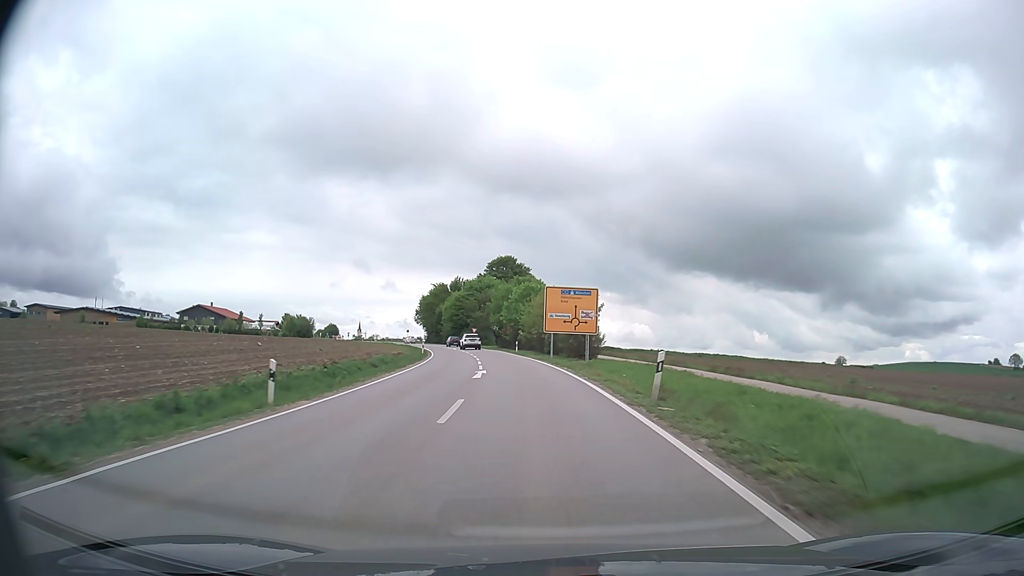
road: secondary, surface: asphalt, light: Day
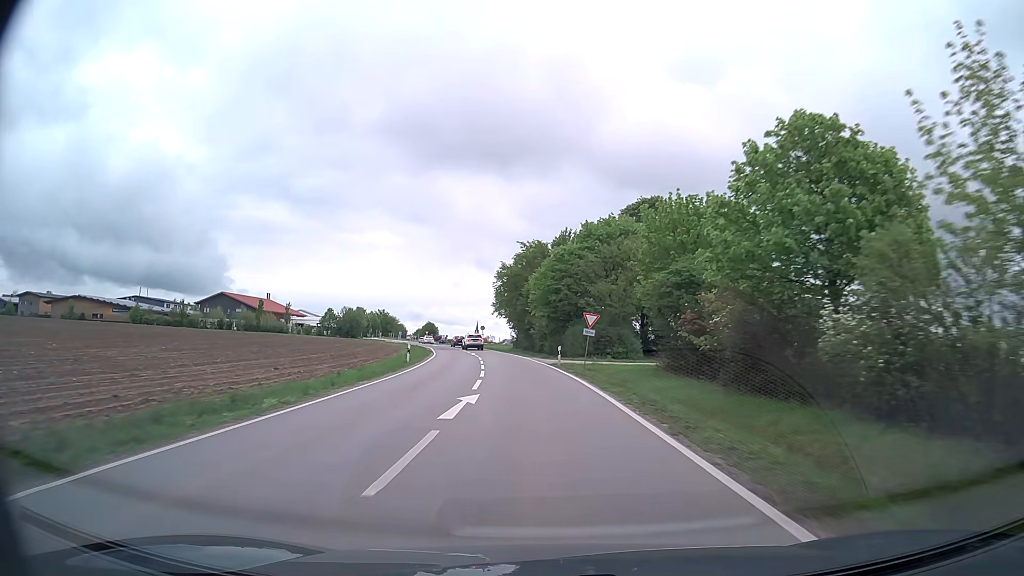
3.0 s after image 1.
(-6.3, +65.1) m; -11°
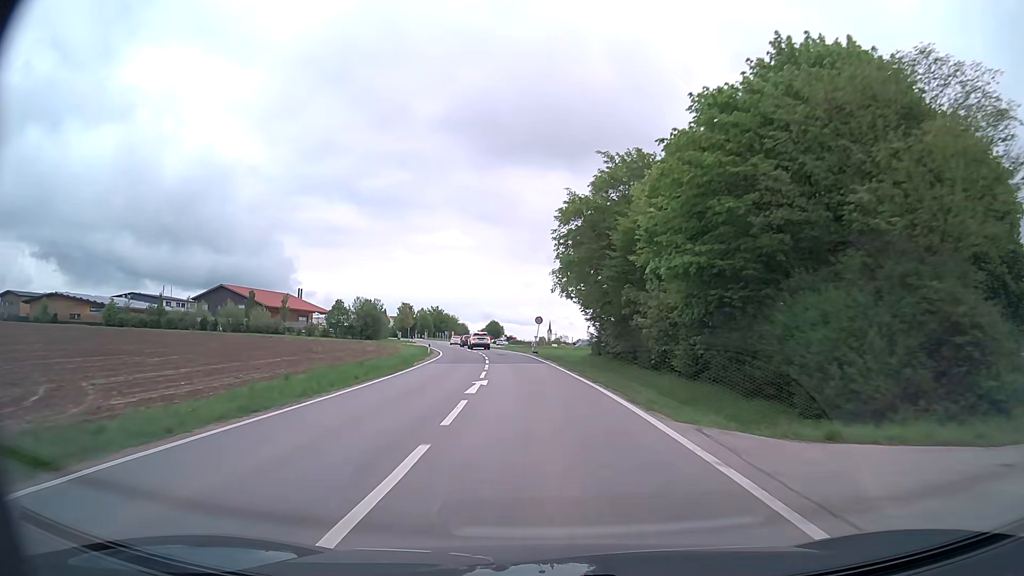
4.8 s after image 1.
(-2.1, +38.0) m; -6°
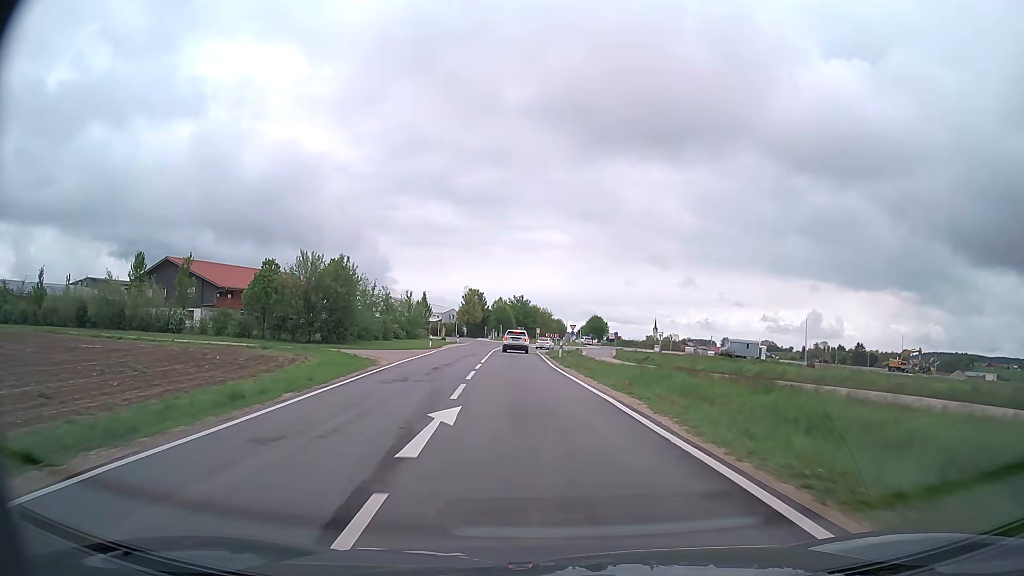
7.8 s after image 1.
(-4.3, +56.4) m; -9°
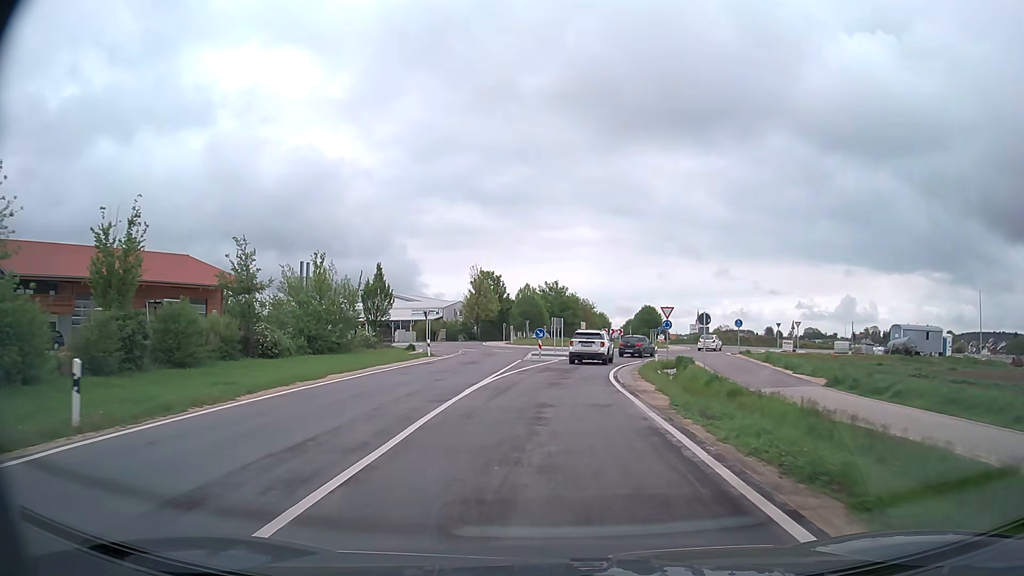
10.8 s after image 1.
(-1.8, +44.4) m; -3°
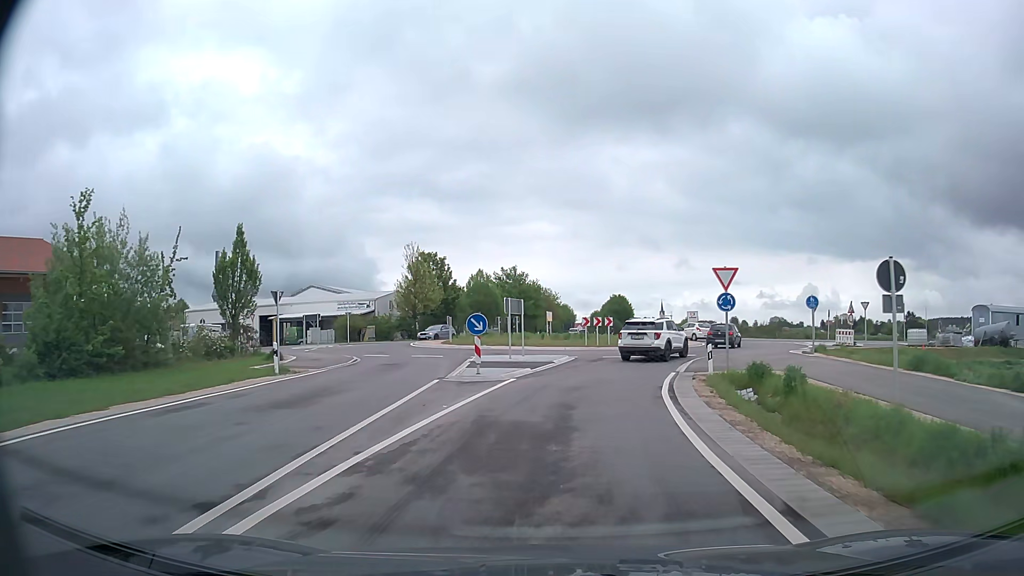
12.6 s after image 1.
(+0.3, +19.7) m; +3°
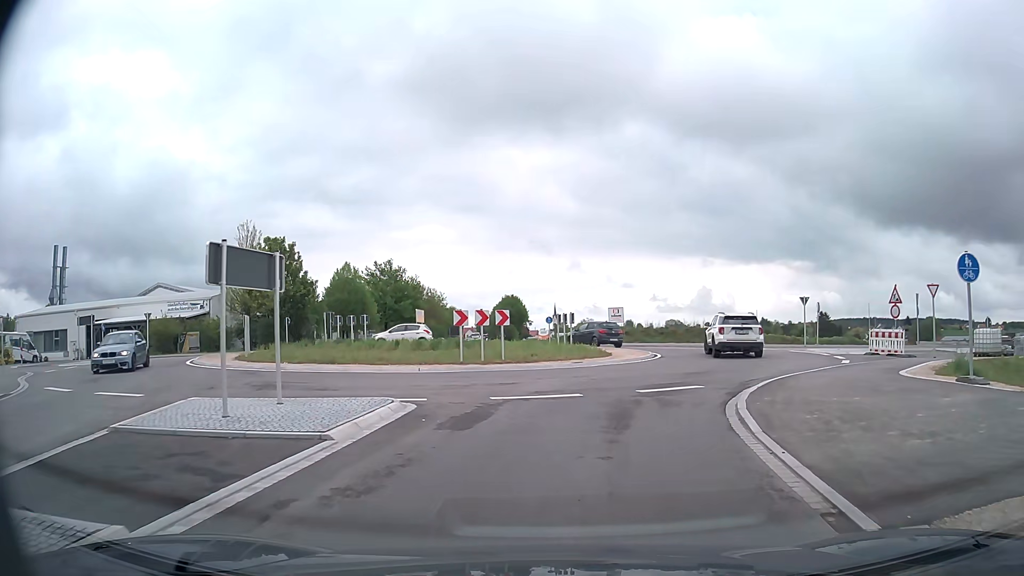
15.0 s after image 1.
(+1.3, +17.9) m; +9°
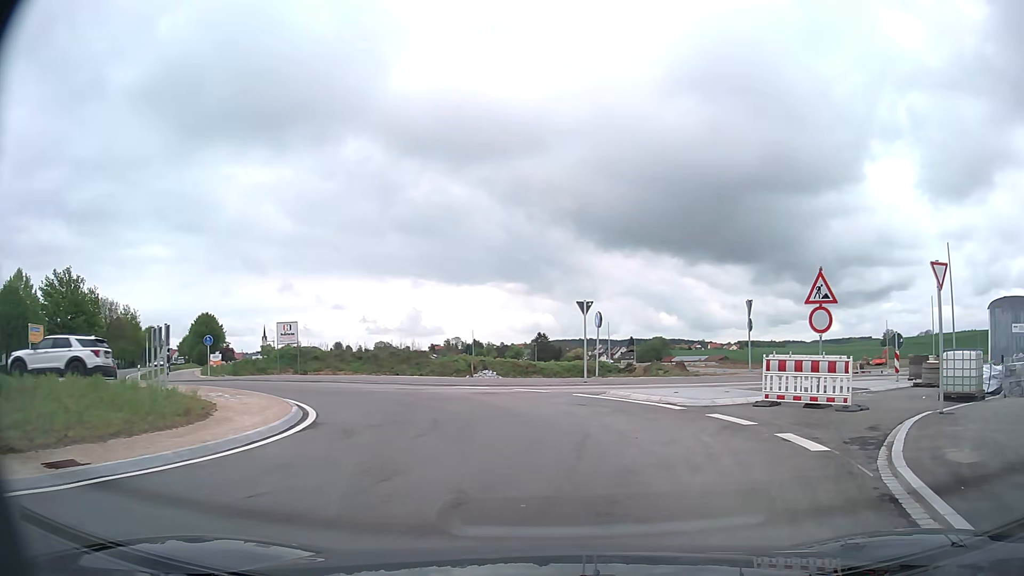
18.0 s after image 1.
(+2.7, +15.7) m; +24°
(0, +10) (-4, +19) (-12, +25) (-20, +30) (-27, +37) (-33, +45) (-38, +54) (-43, +62) (-48, +71) (-52, +80) m
